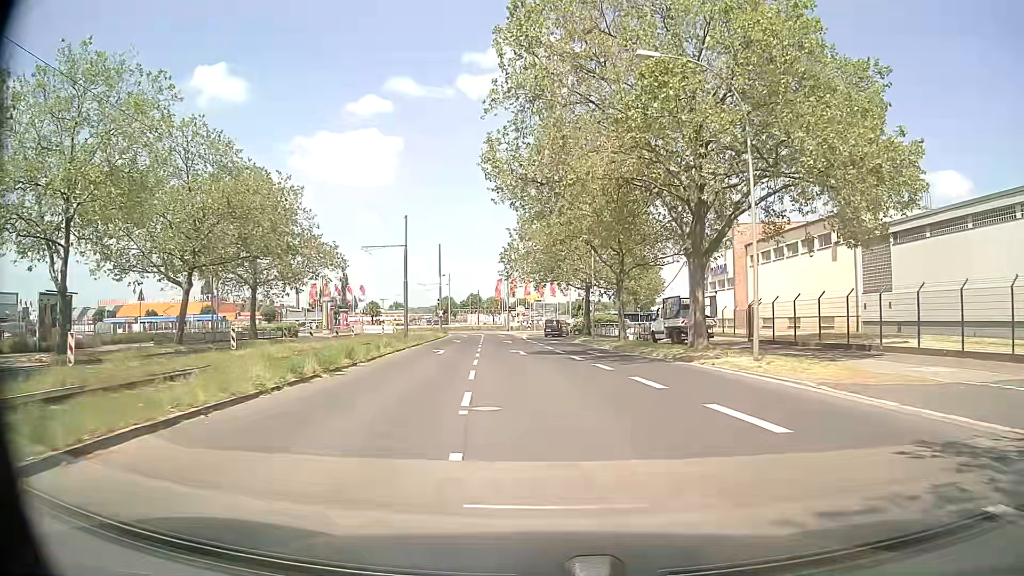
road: secondary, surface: asphalt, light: Day
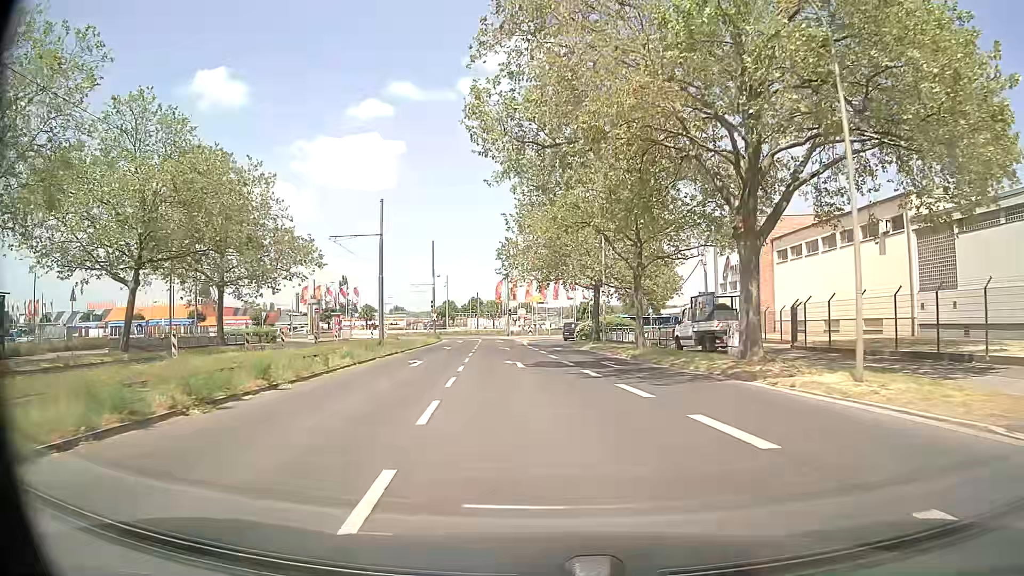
(0.0, +6.8) m; -1°
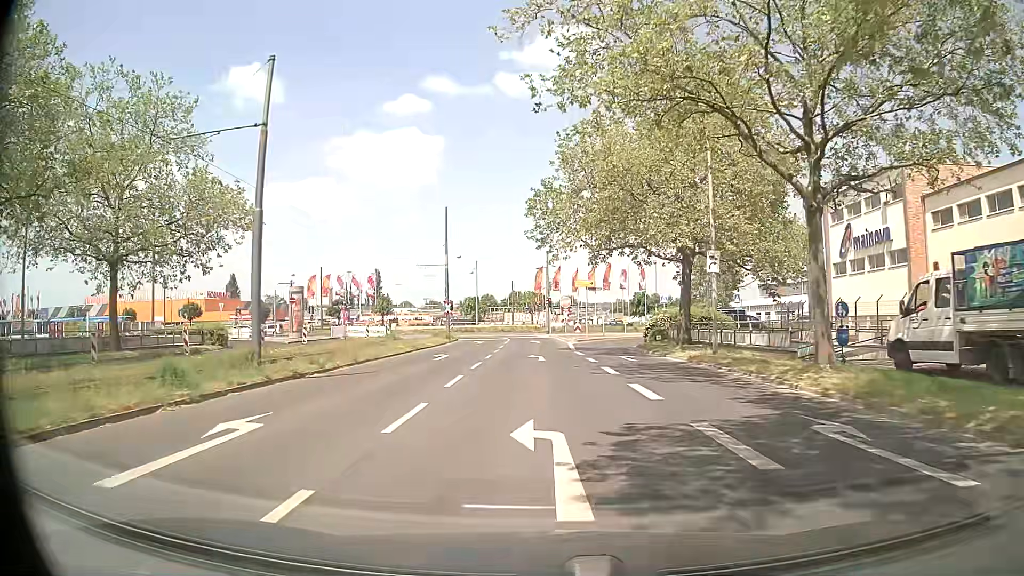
(-0.5, +19.0) m; -4°
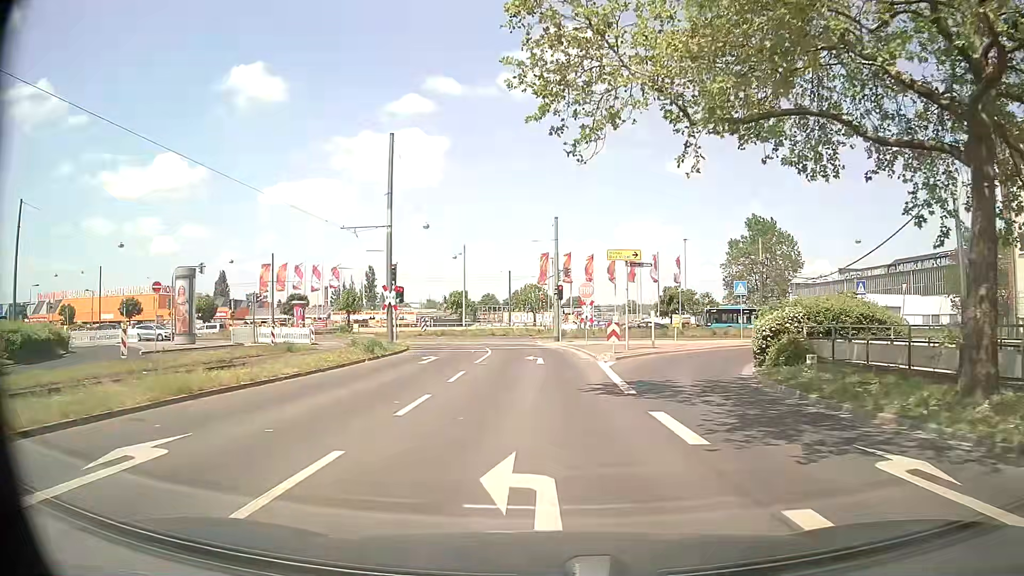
(+0.3, +22.1) m; +1°
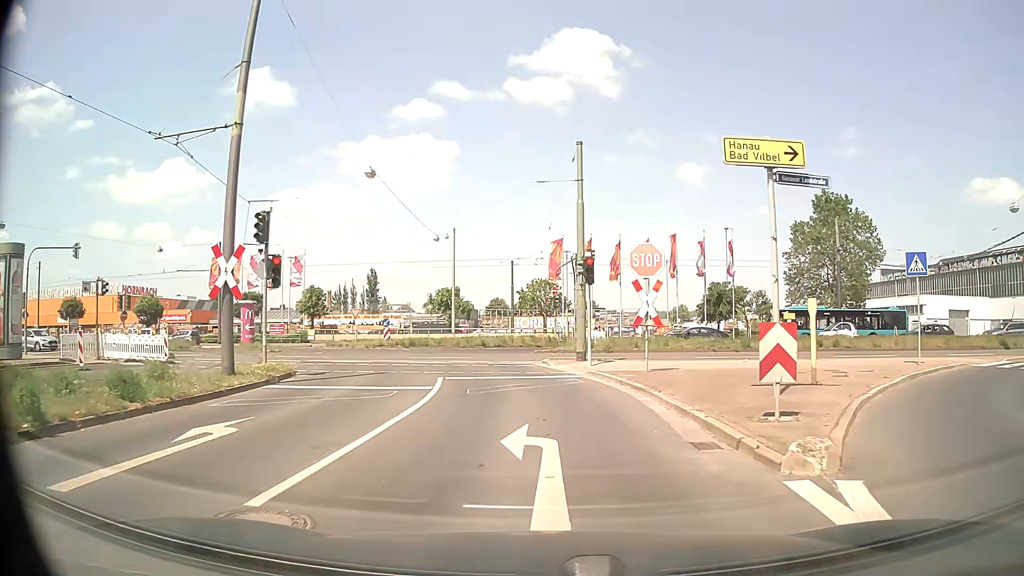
(+0.1, +18.0) m; -1°
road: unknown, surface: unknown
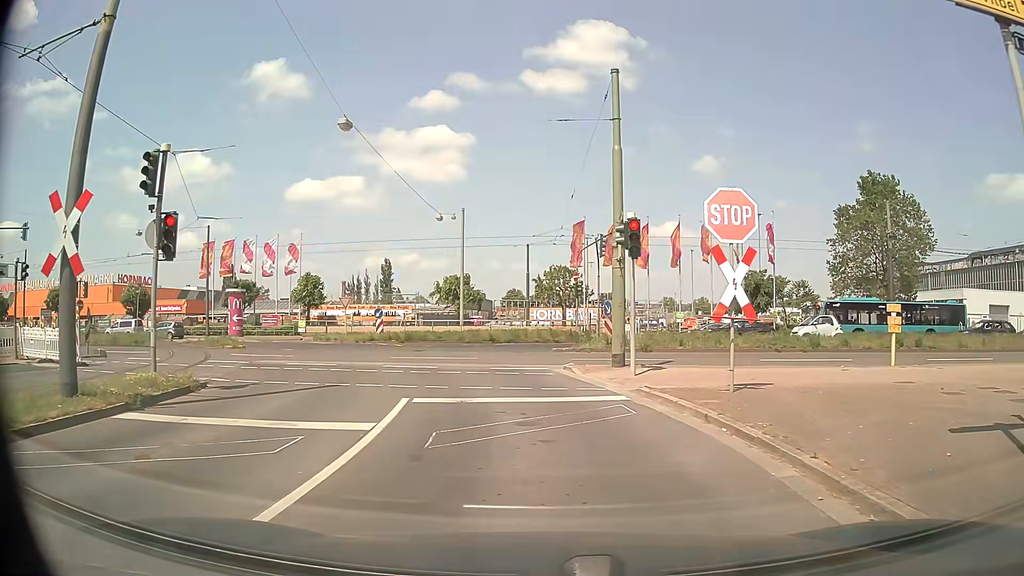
(-0.1, +6.2) m; -1°
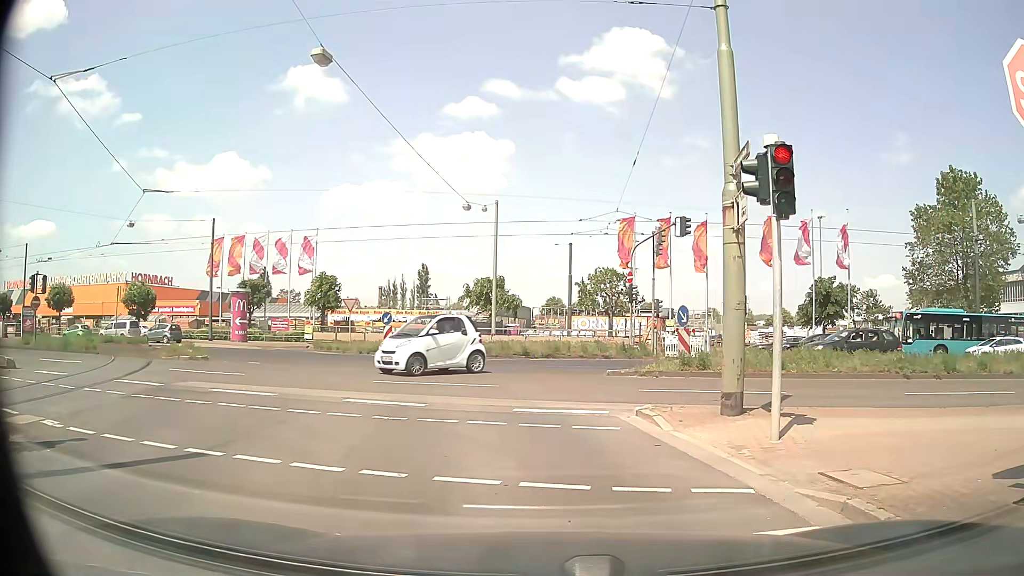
(-0.3, +6.6) m; -5°
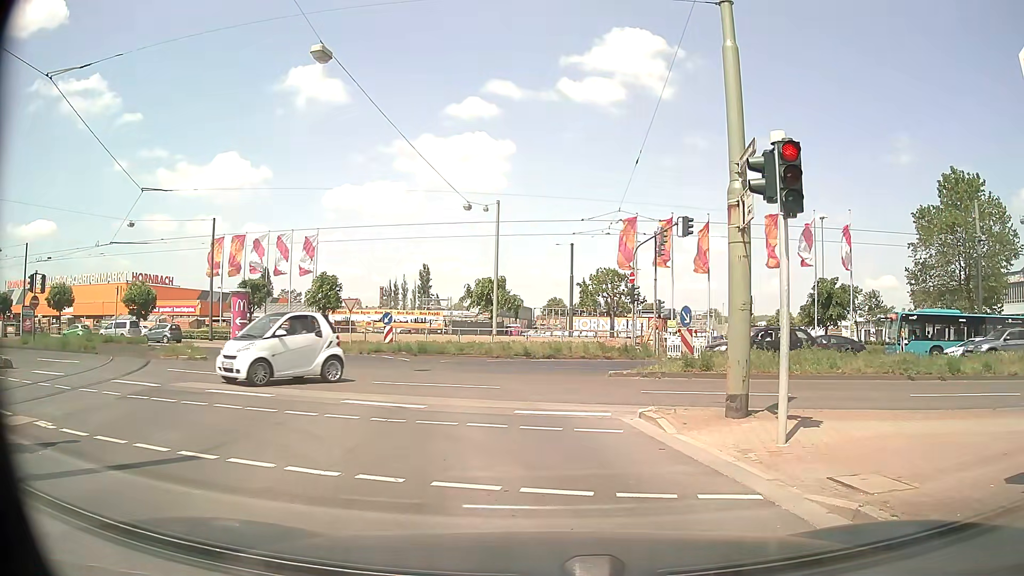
(0.0, +0.2) m; 0°
